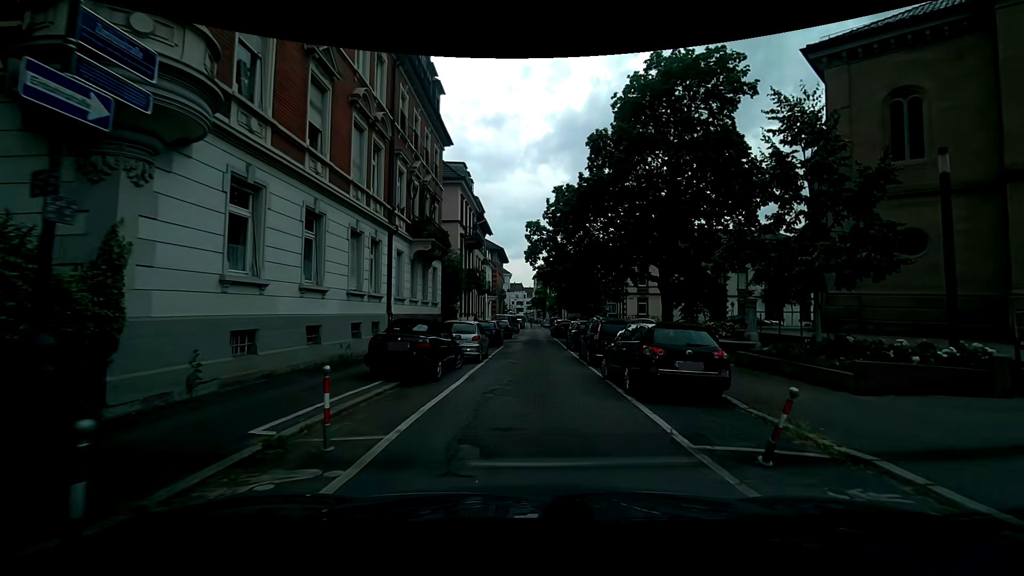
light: Day
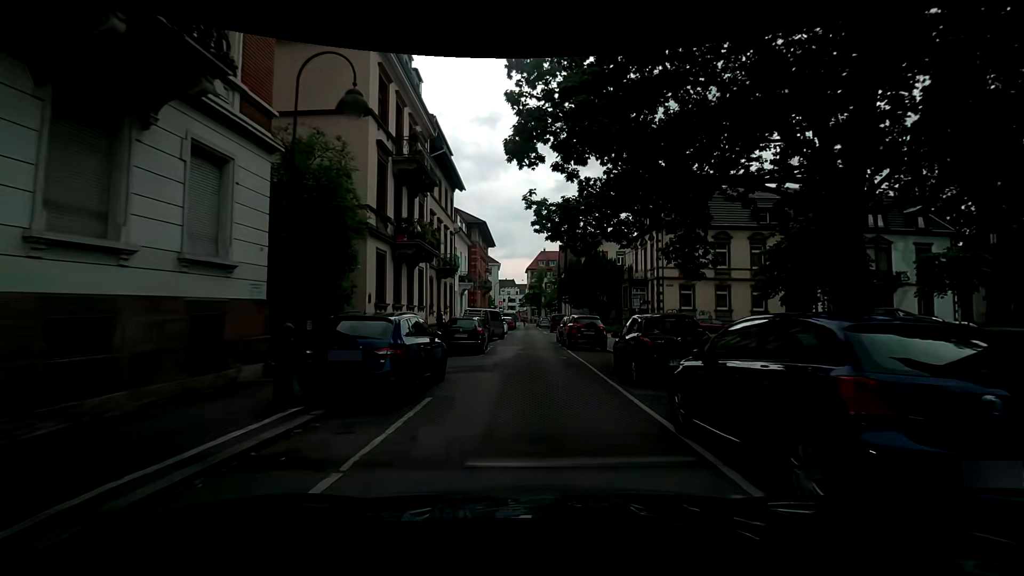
(+0.1, +20.5) m; 0°
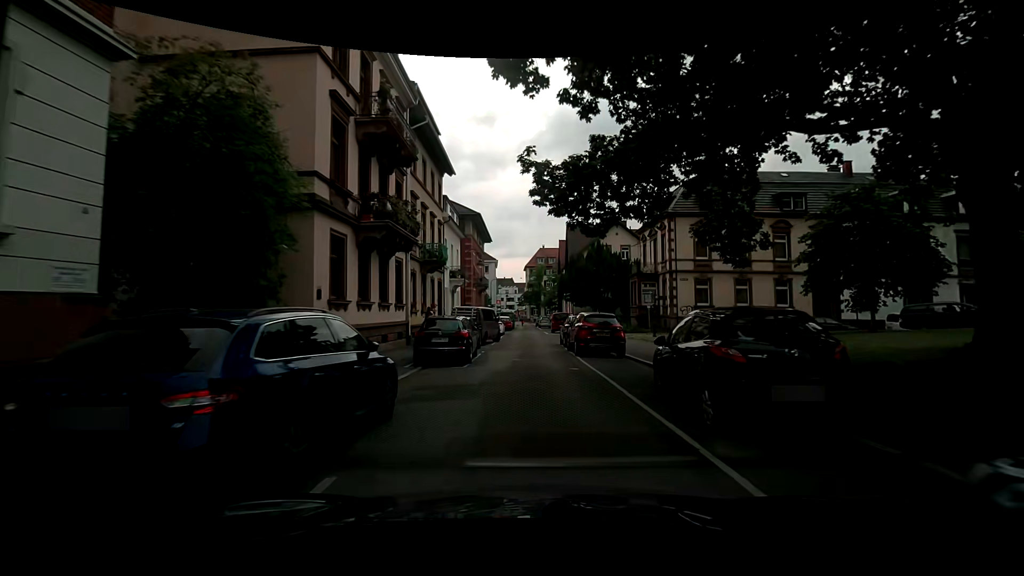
(+0.1, +4.3) m; +1°
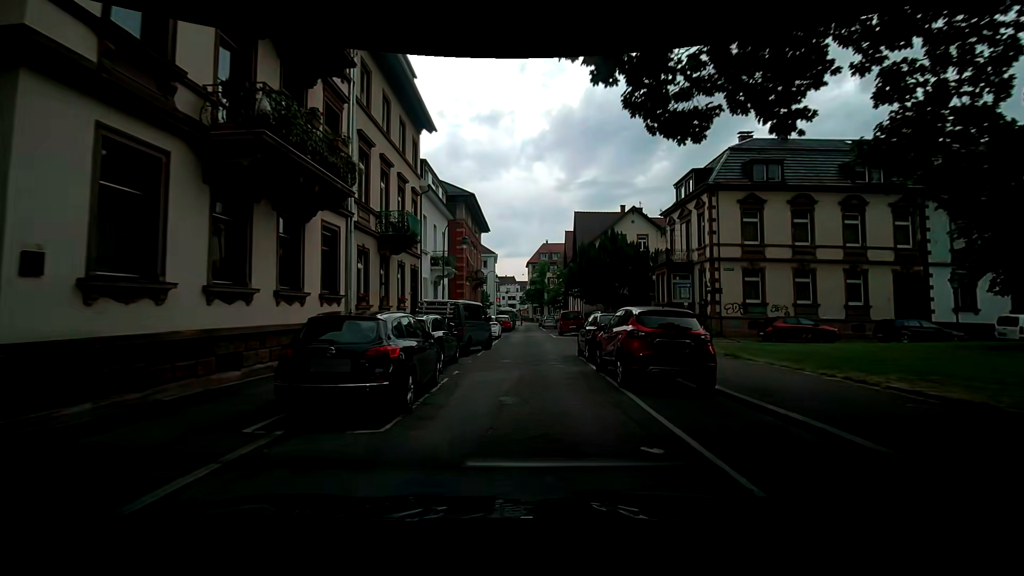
(0.0, +8.2) m; -2°
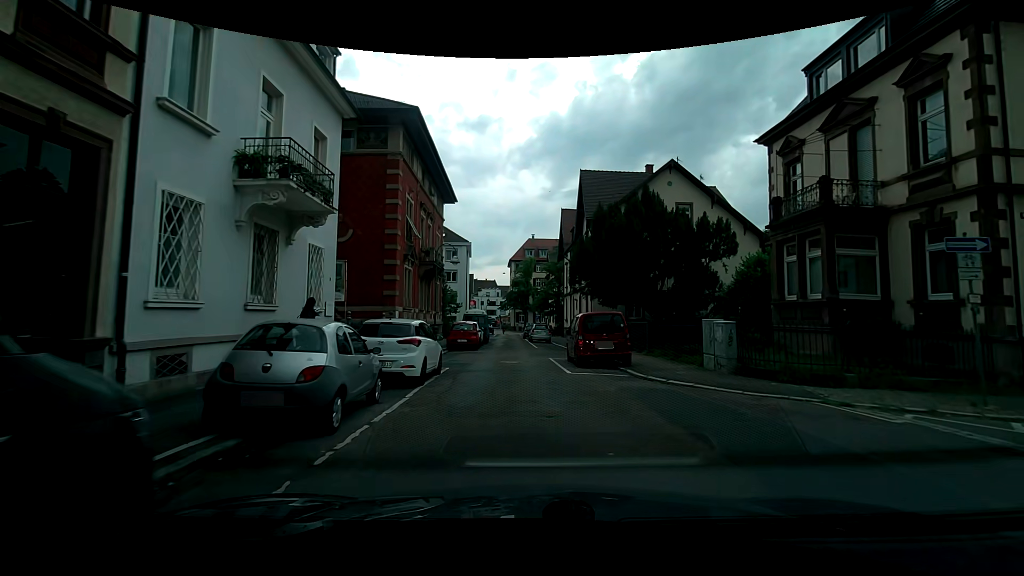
(+0.4, +19.5) m; +3°
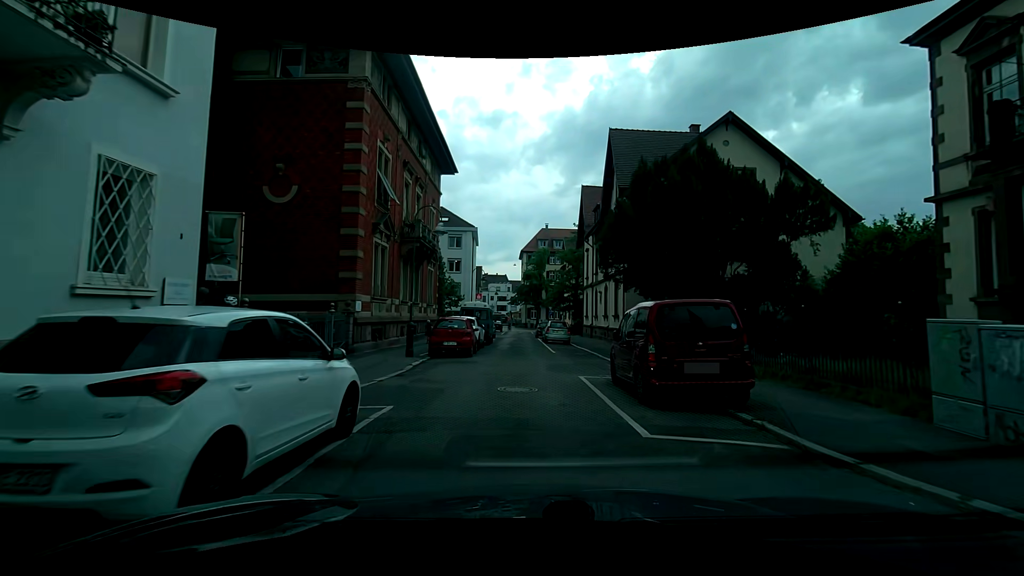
(-0.1, +7.9) m; -1°
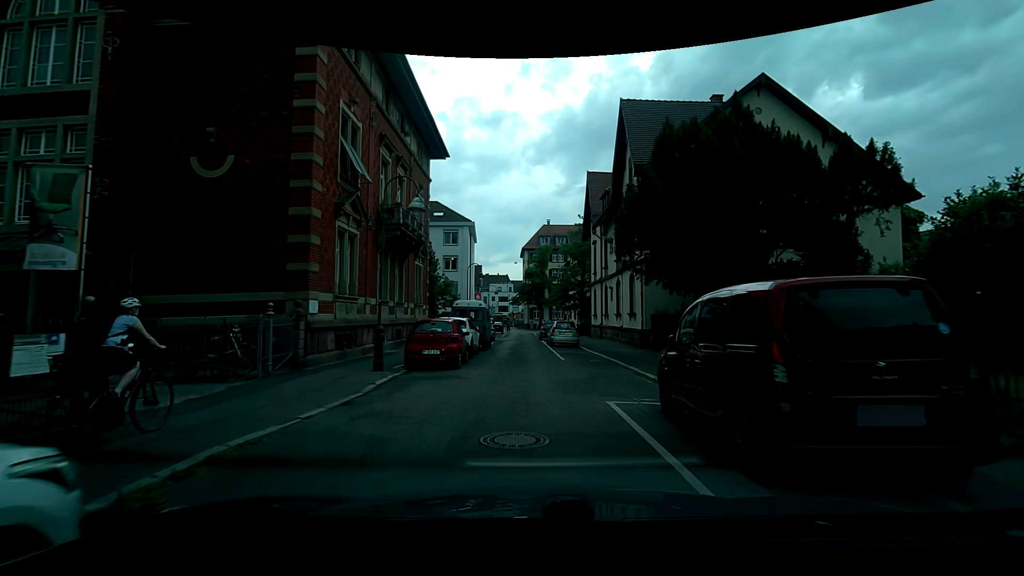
(0.0, +4.1) m; 0°
